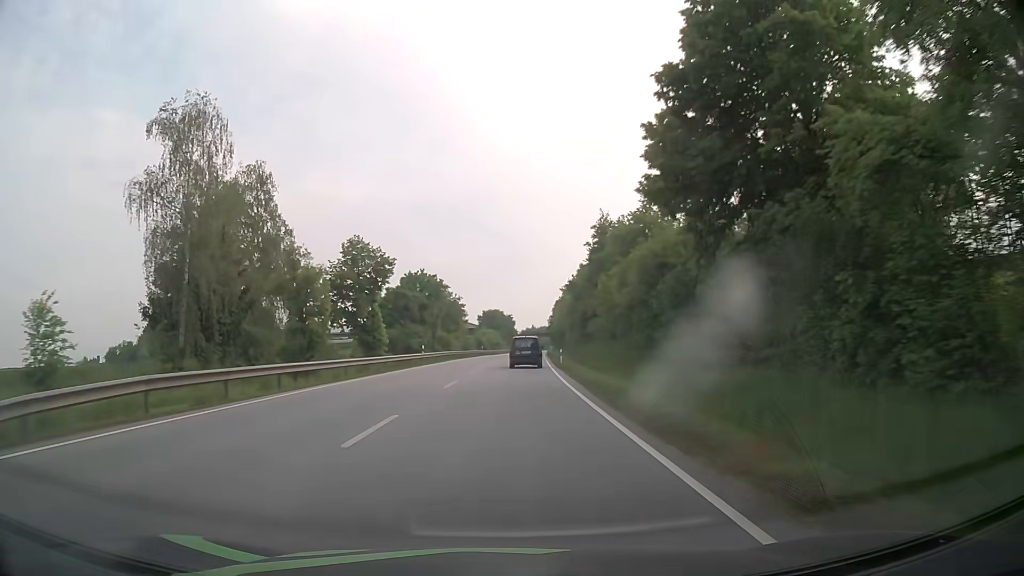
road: primary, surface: asphalt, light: Day
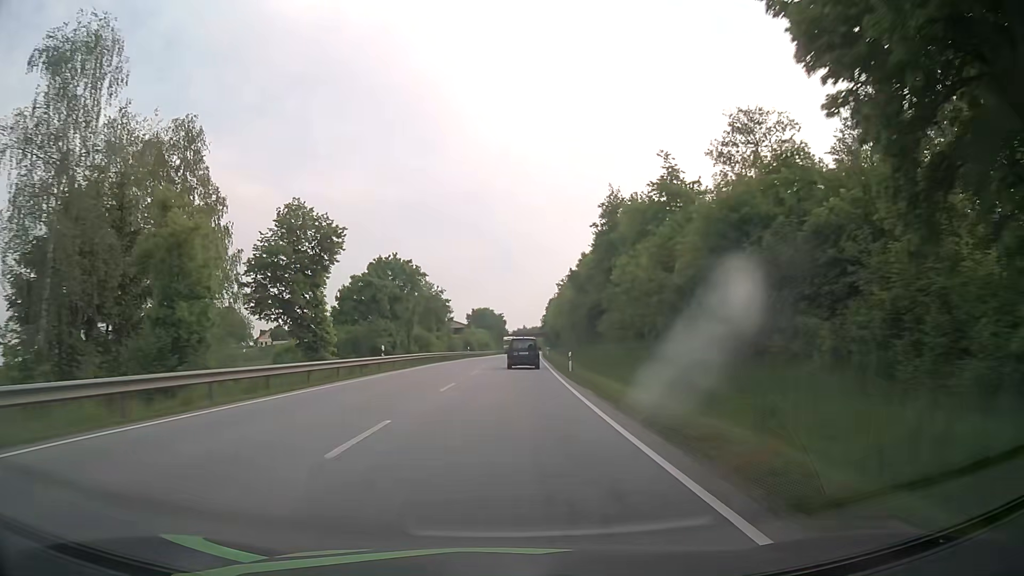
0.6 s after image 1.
(+0.1, +12.9) m; +1°
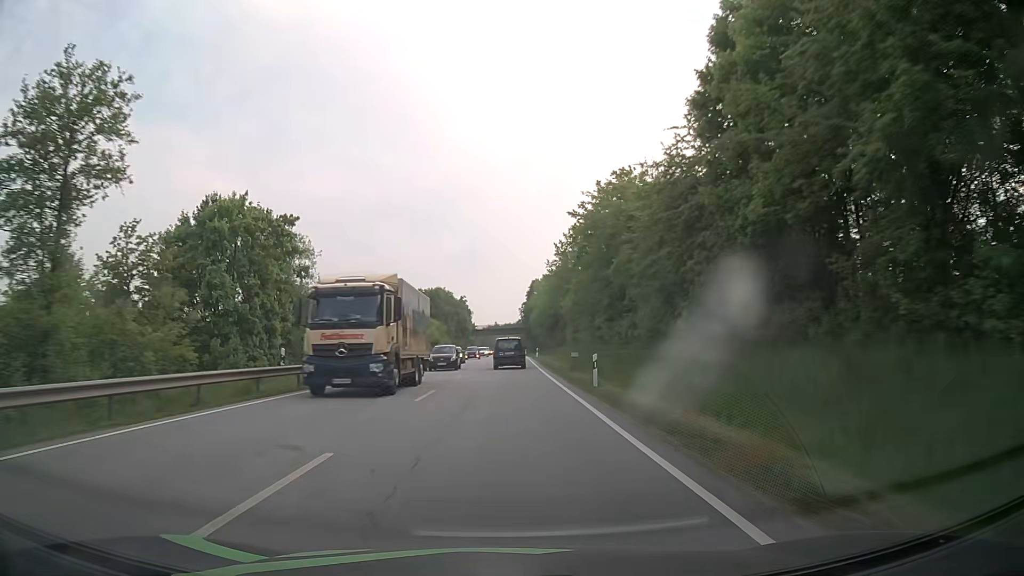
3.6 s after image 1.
(+1.7, +64.3) m; +3°
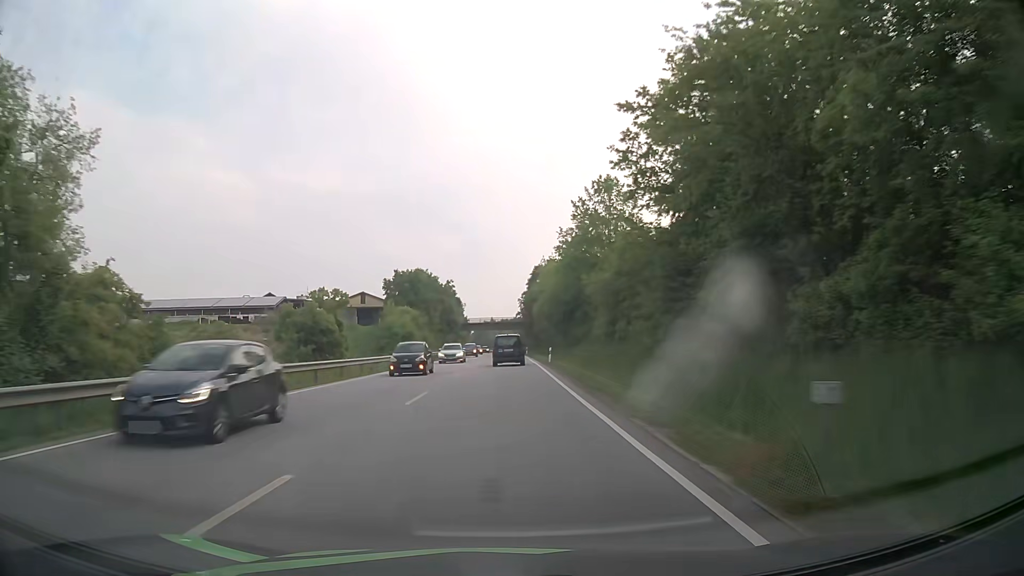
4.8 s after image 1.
(+0.1, +25.7) m; 0°
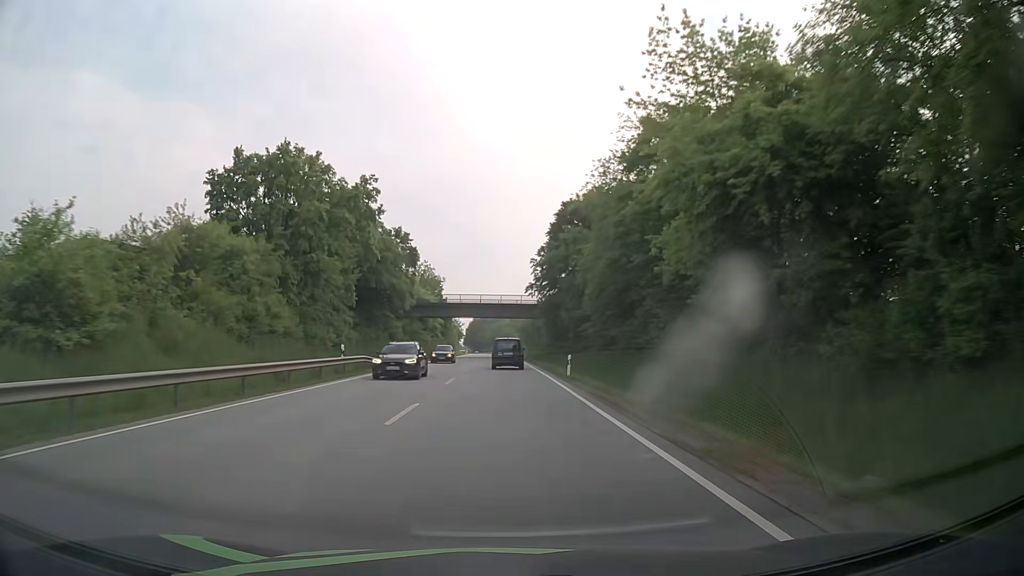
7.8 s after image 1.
(0.0, +64.3) m; 0°
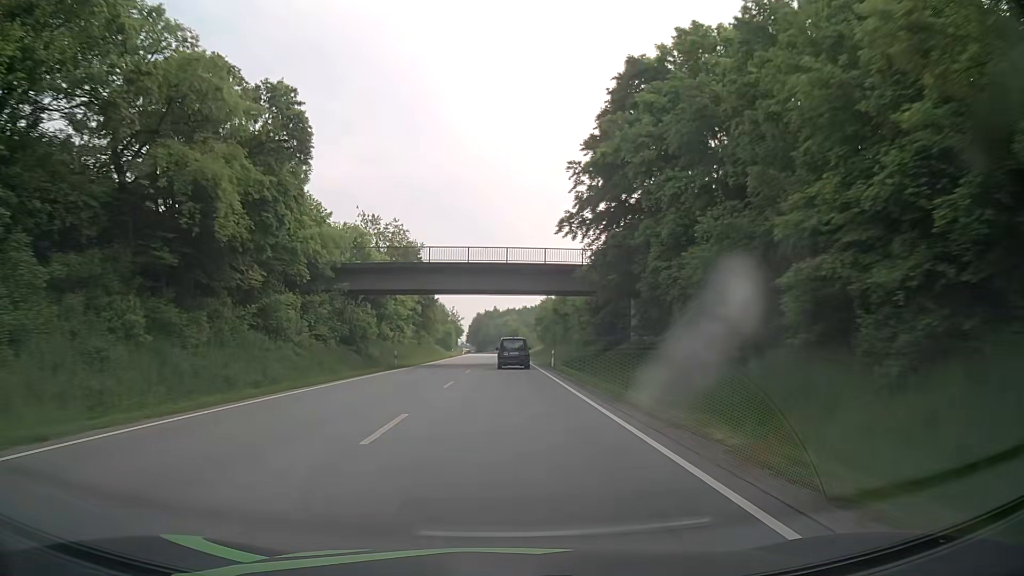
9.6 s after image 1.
(-0.1, +38.8) m; 0°
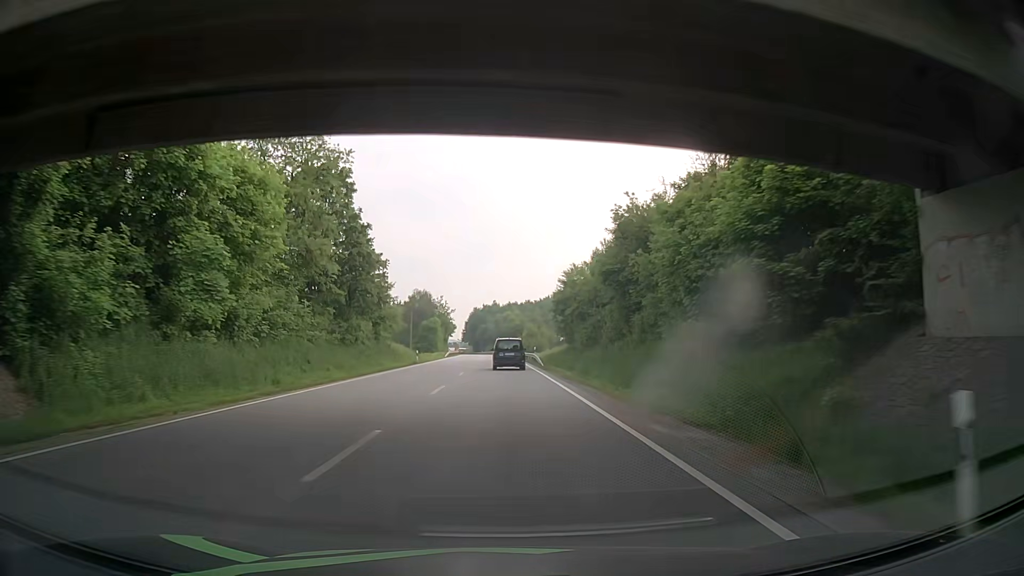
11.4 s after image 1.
(-0.1, +38.9) m; 0°
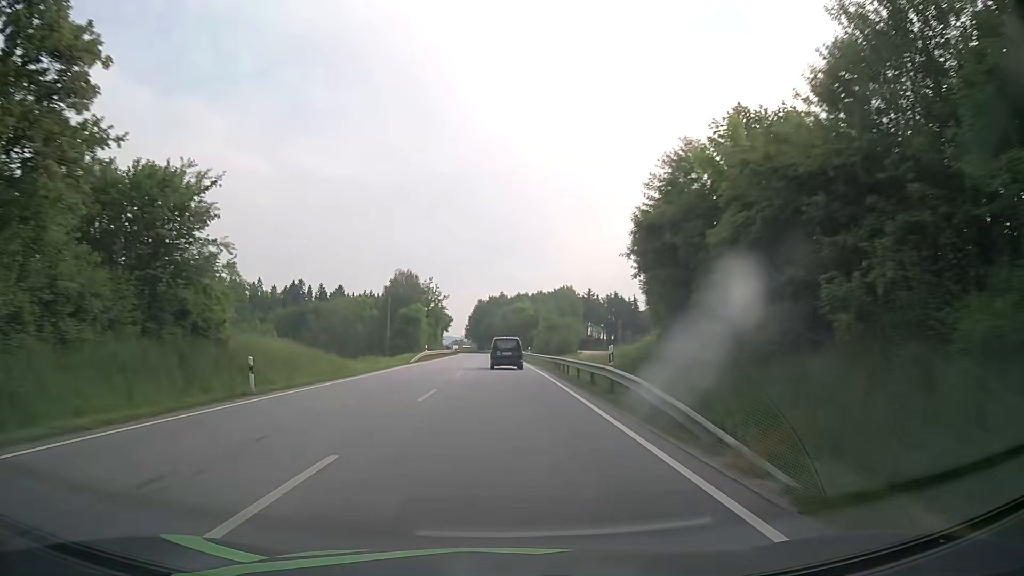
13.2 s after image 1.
(+0.1, +39.0) m; -1°
(0, +10) (0, +20) (0, +30) (0, +40) (0, +50) (-1, +60) (-1, +70) (-1, +80) (-1, +90) (-1, +100) m
